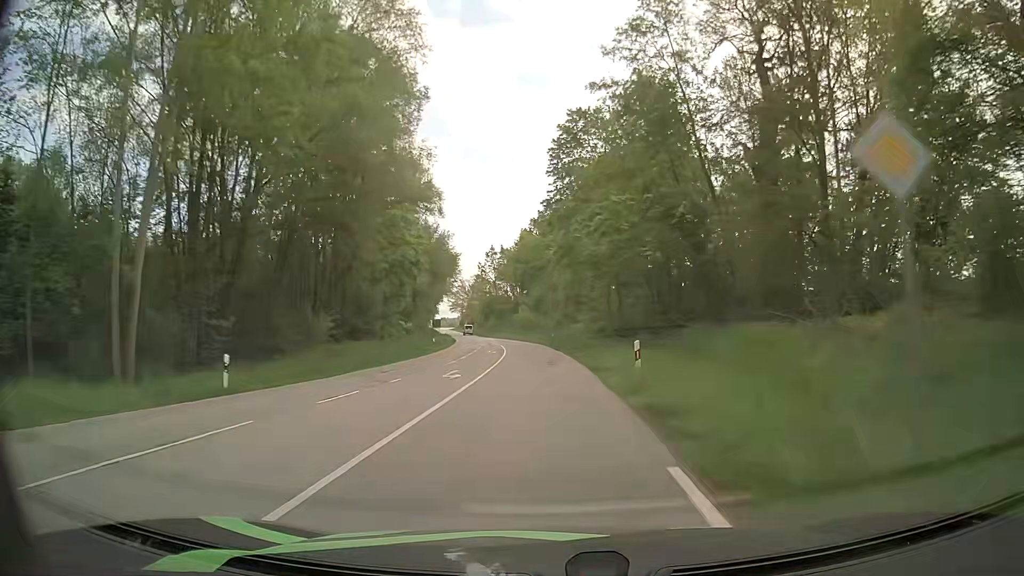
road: secondary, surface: asphalt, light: Day
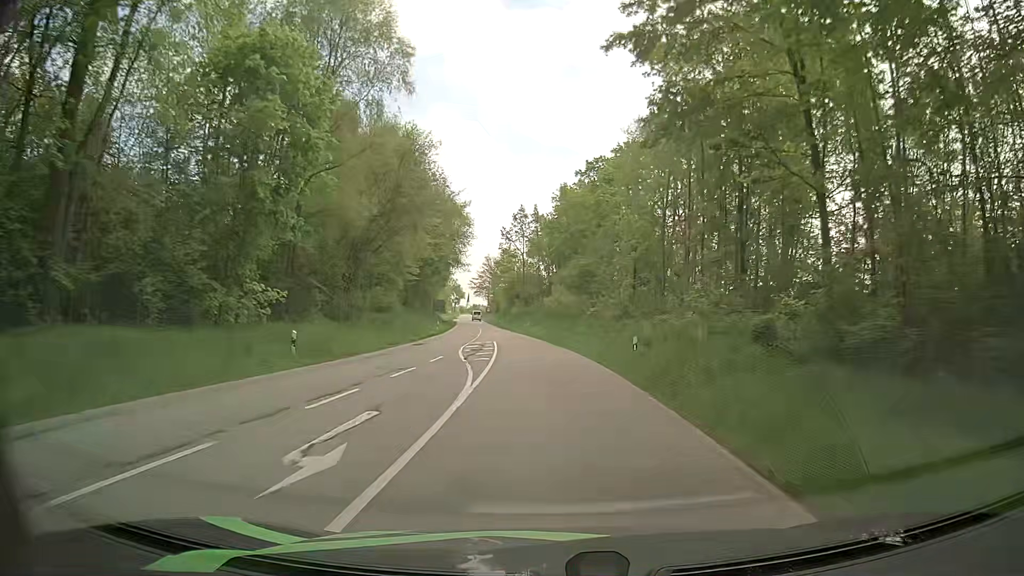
(-1.1, +39.1) m; -3°
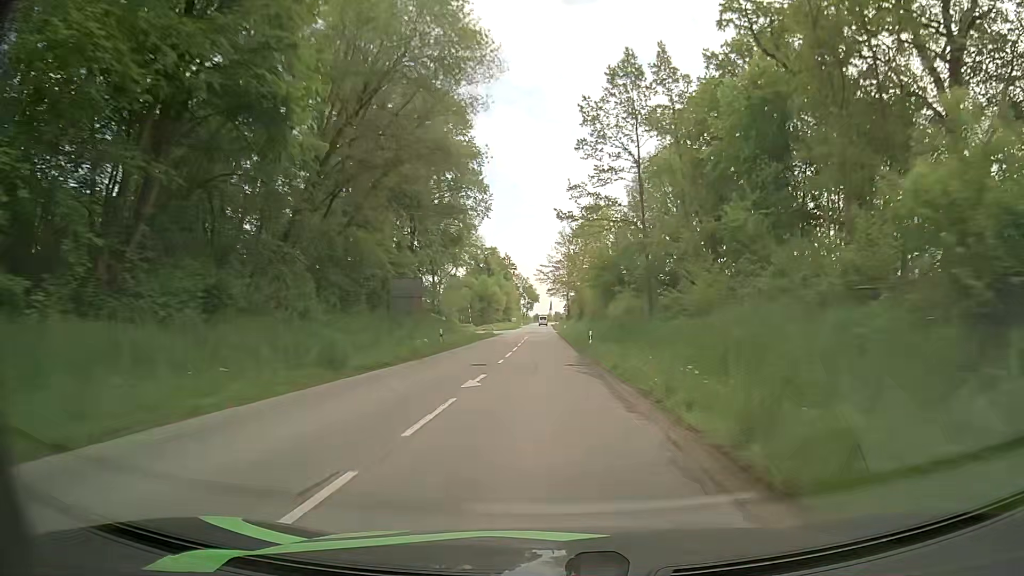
(-4.2, +67.8) m; -6°
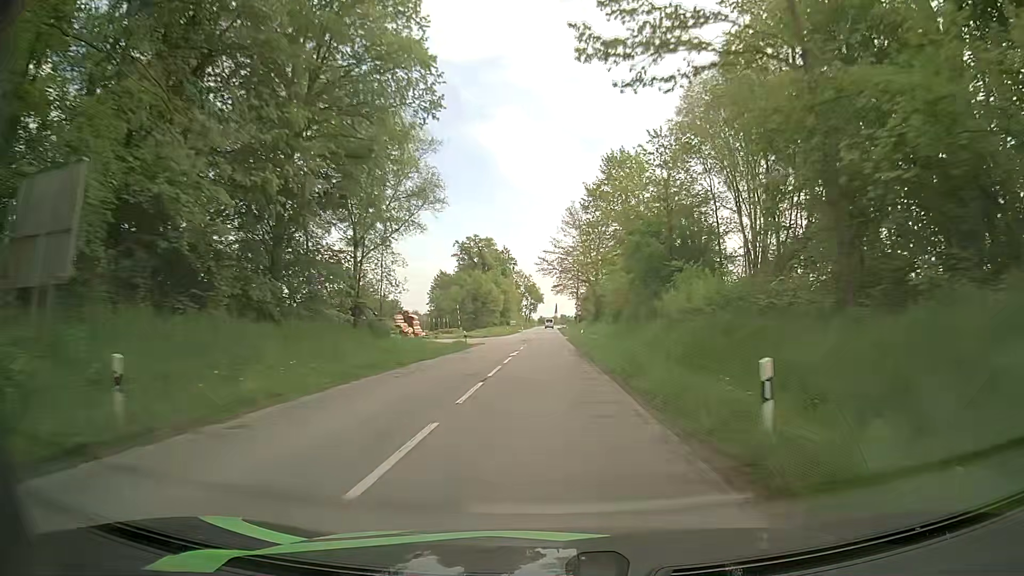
(-0.3, +27.9) m; 0°
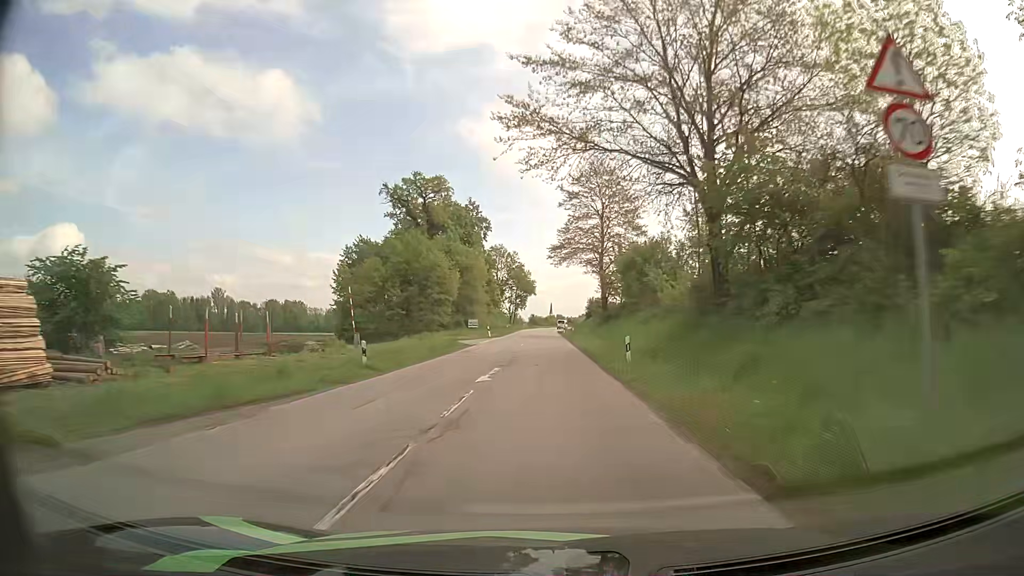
(-0.7, +68.7) m; -1°
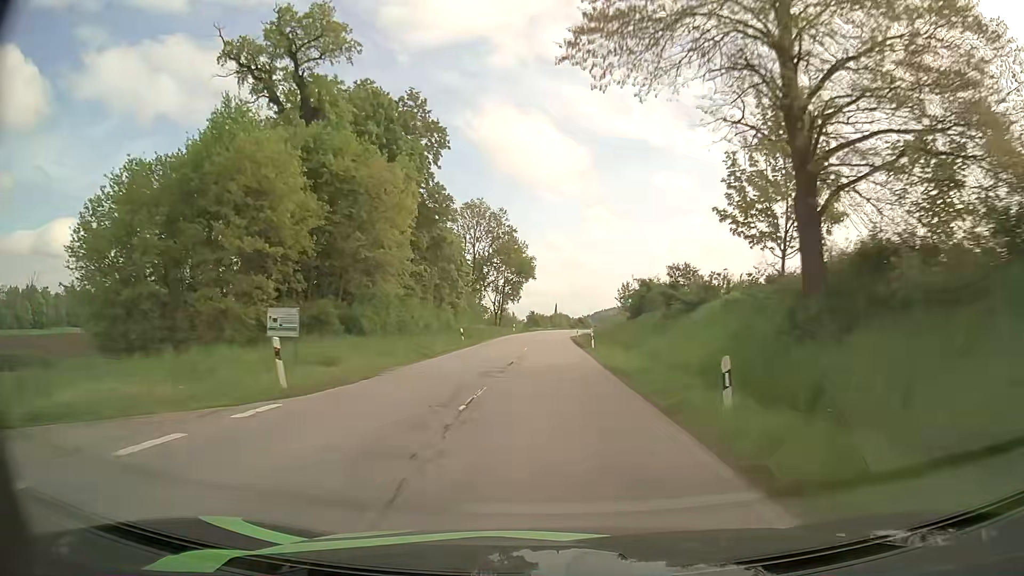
(+0.3, +52.2) m; 0°
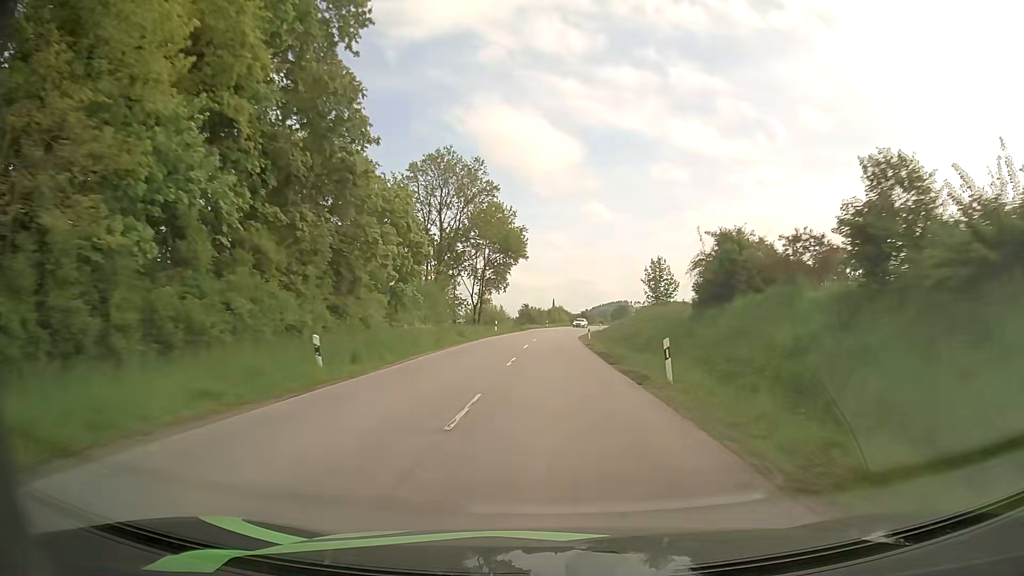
(+0.1, +25.4) m; 0°
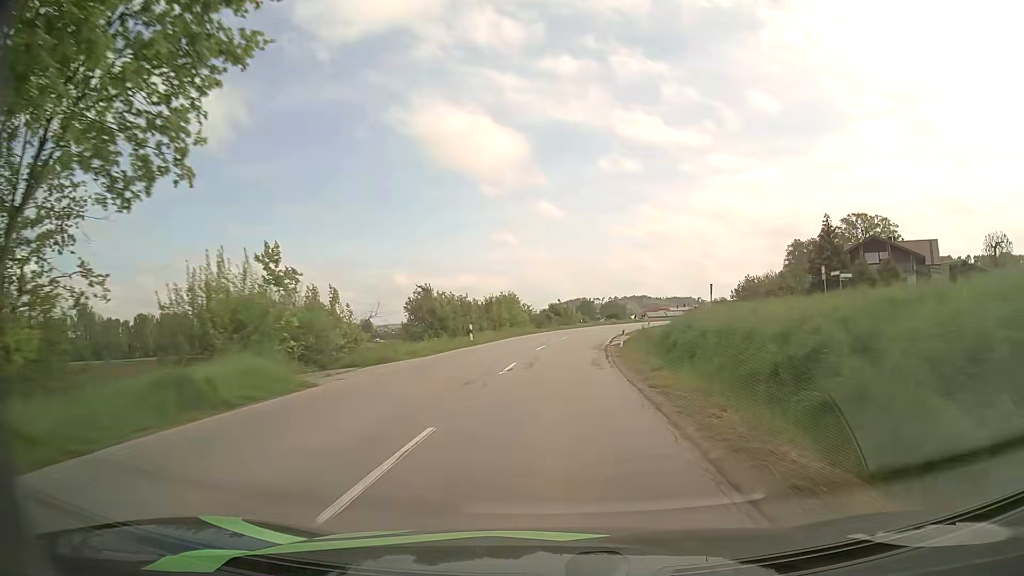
(+1.6, +61.9) m; +4°
(0, +10) (0, +20) (+1, +30) (+2, +40) (+3, +50) (+5, +60) (+7, +69) (+9, +79) (+12, +89) (+15, +98) m
